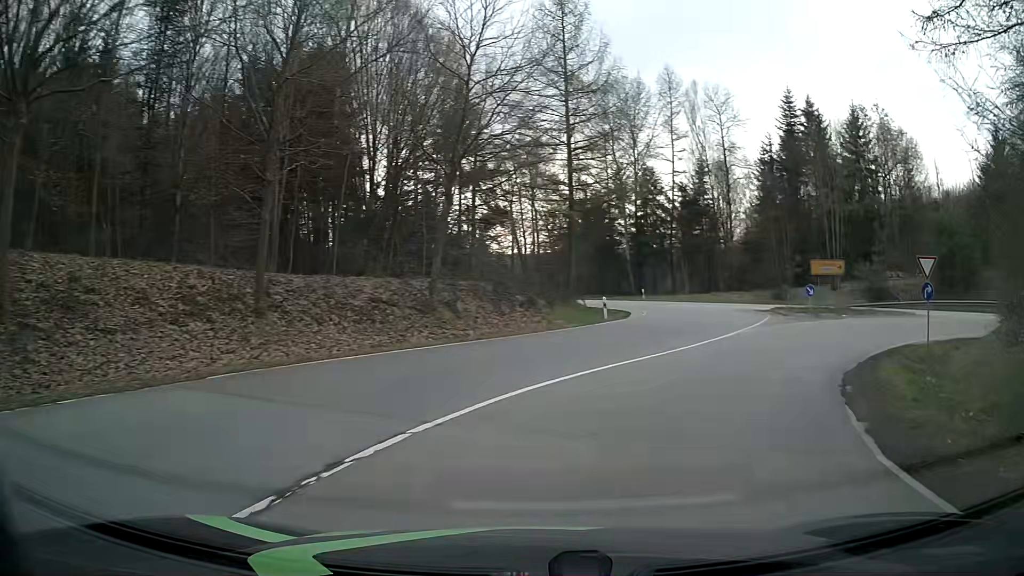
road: primary_link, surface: asphalt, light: Day
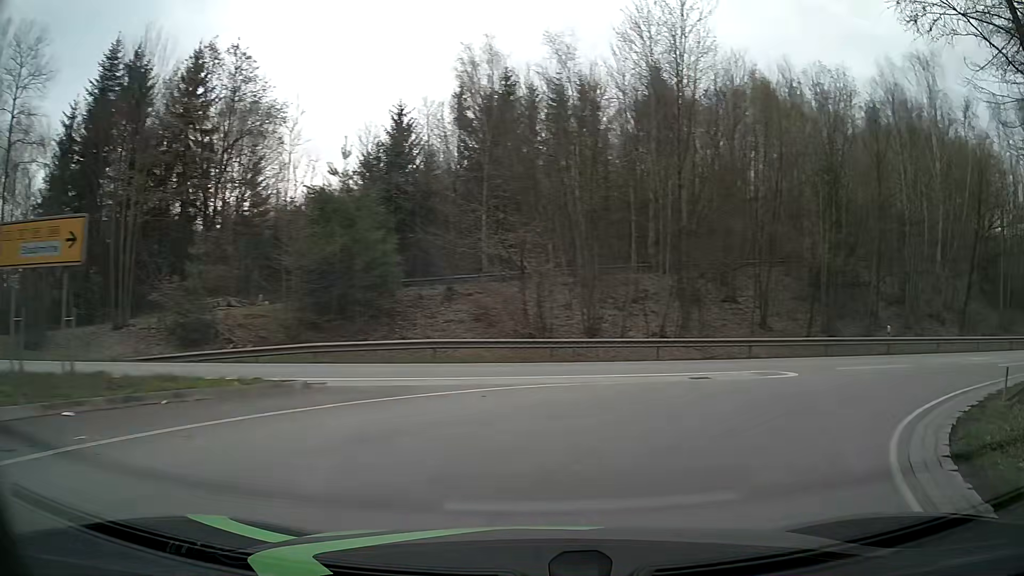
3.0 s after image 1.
(+10.8, +22.5) m; +58°
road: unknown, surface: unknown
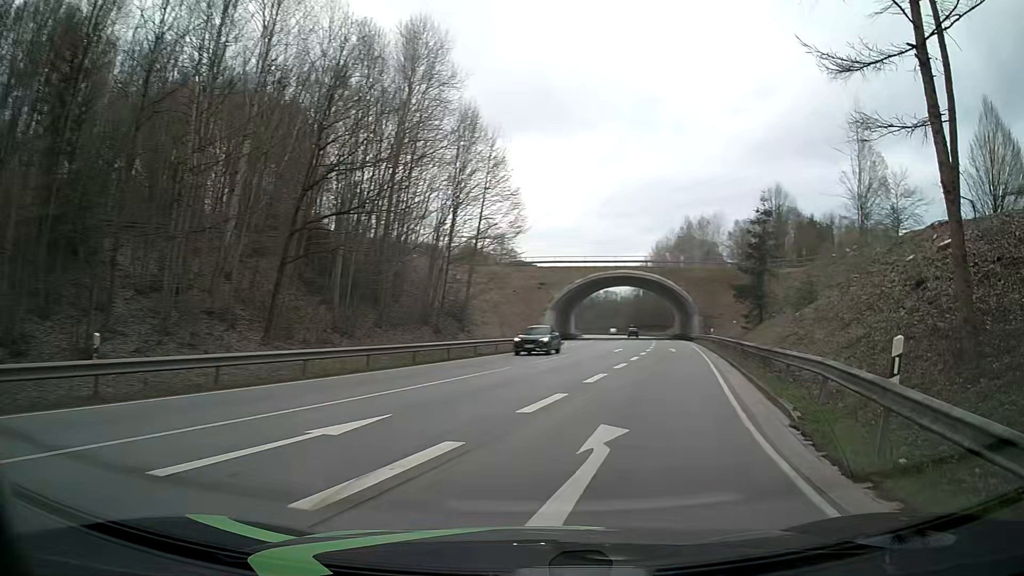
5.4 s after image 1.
(+9.6, +15.6) m; +61°
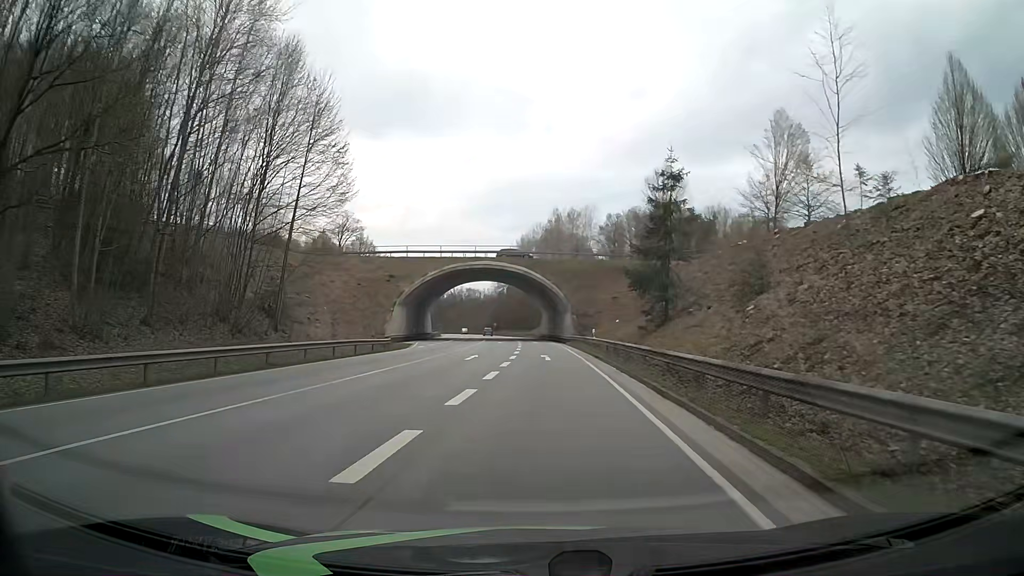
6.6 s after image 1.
(+1.7, +10.7) m; +13°
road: primary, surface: asphalt
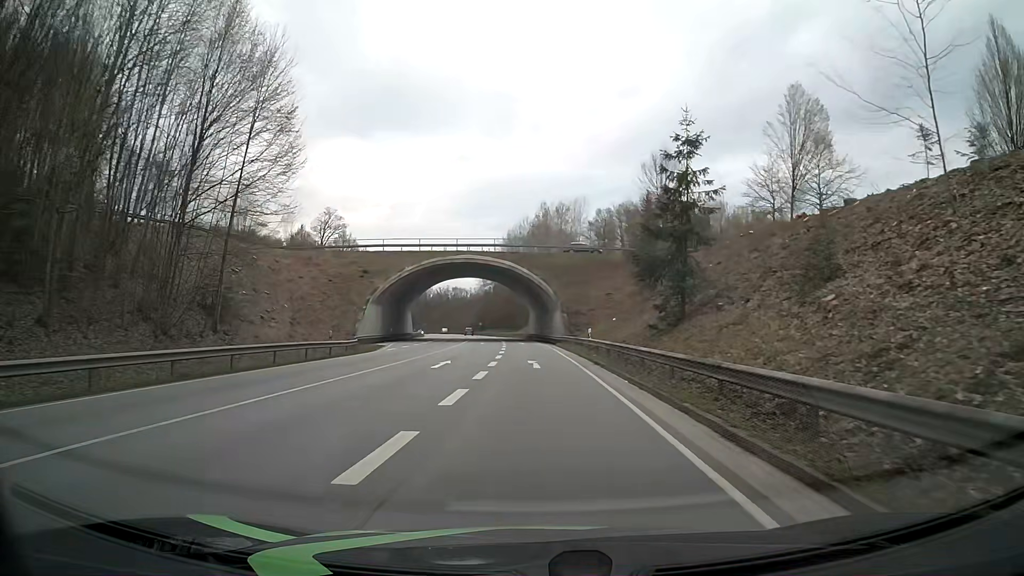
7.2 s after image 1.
(+0.1, +6.1) m; +1°
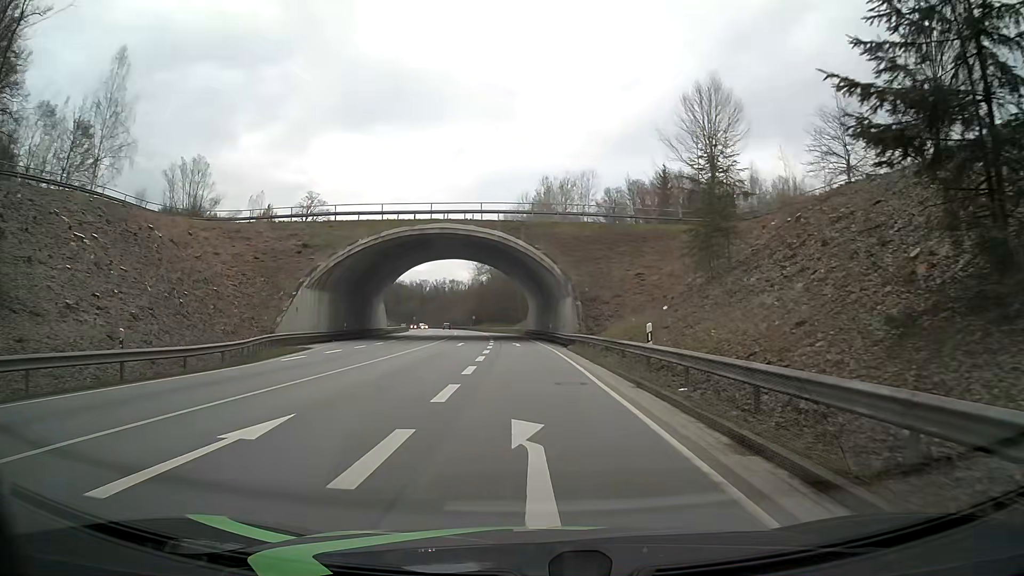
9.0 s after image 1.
(+0.2, +18.2) m; 0°
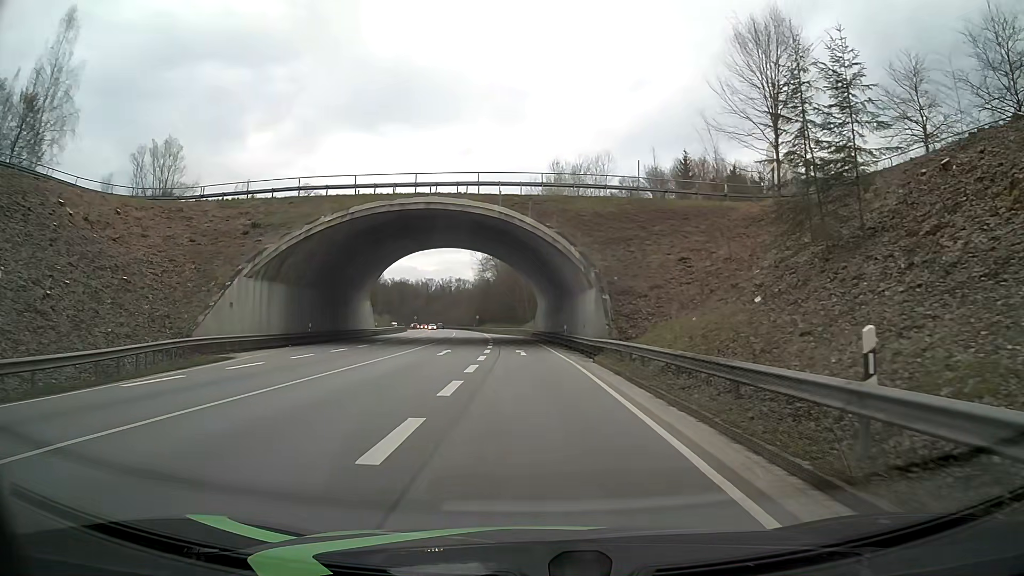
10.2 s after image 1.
(-0.1, +11.0) m; -1°
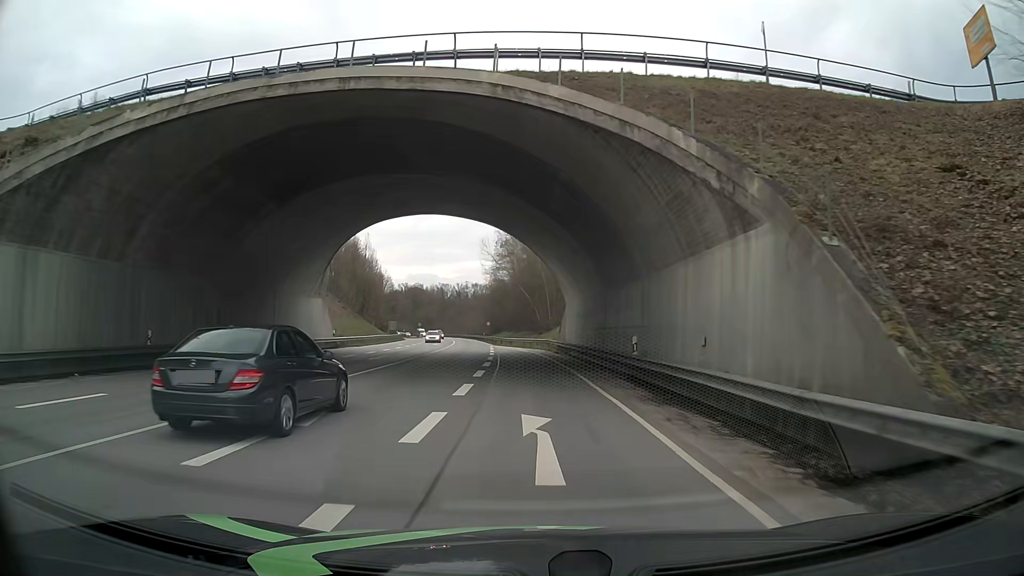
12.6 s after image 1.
(-0.2, +22.7) m; -2°
(0, +10) (-1, +20) (-2, +30) (-4, +40) (-4, +50) (-5, +60) (-7, +70) (-8, +80) (-9, +89) (-10, +99) m
